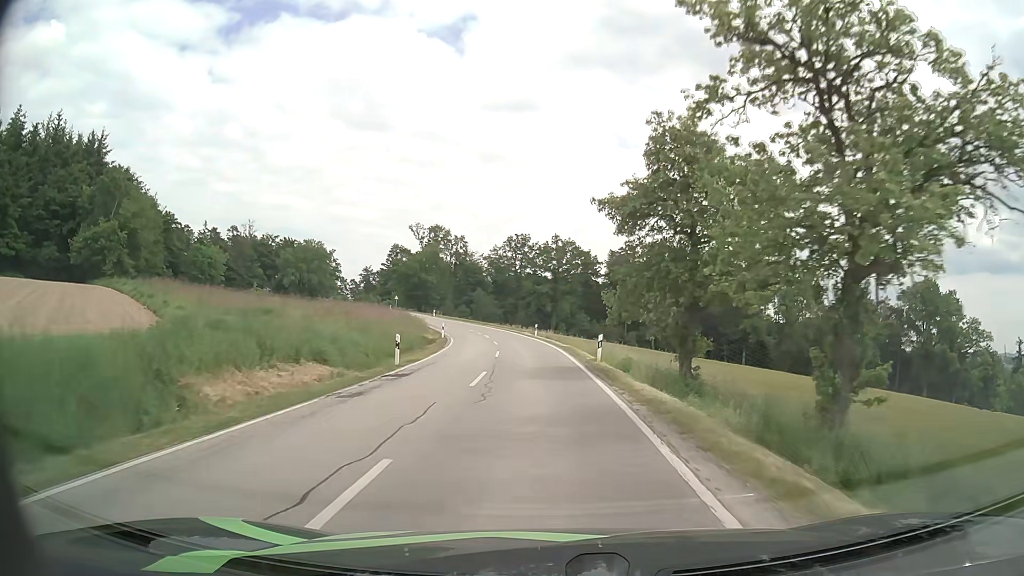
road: secondary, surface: asphalt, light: Day
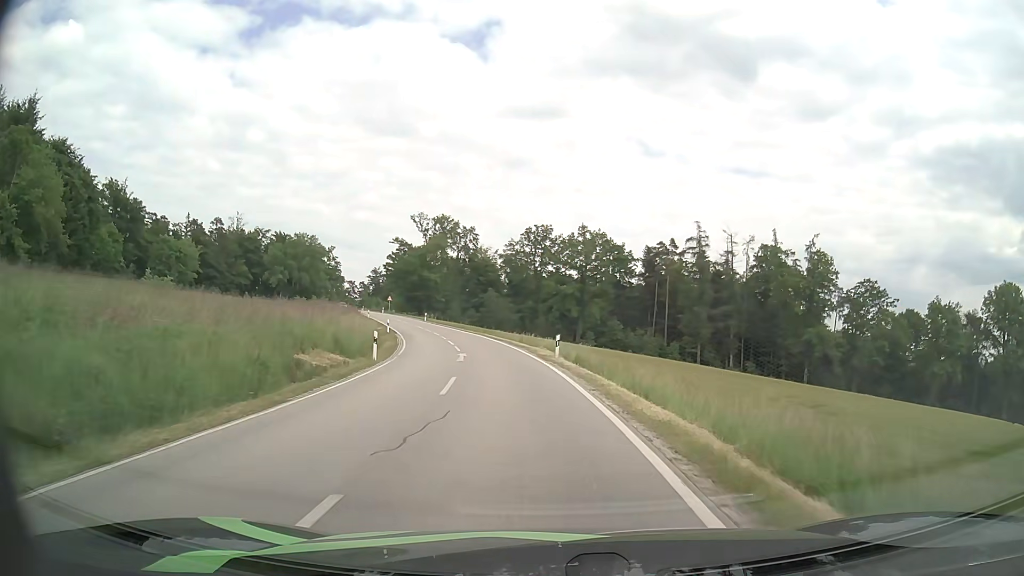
(-0.3, +25.0) m; -2°
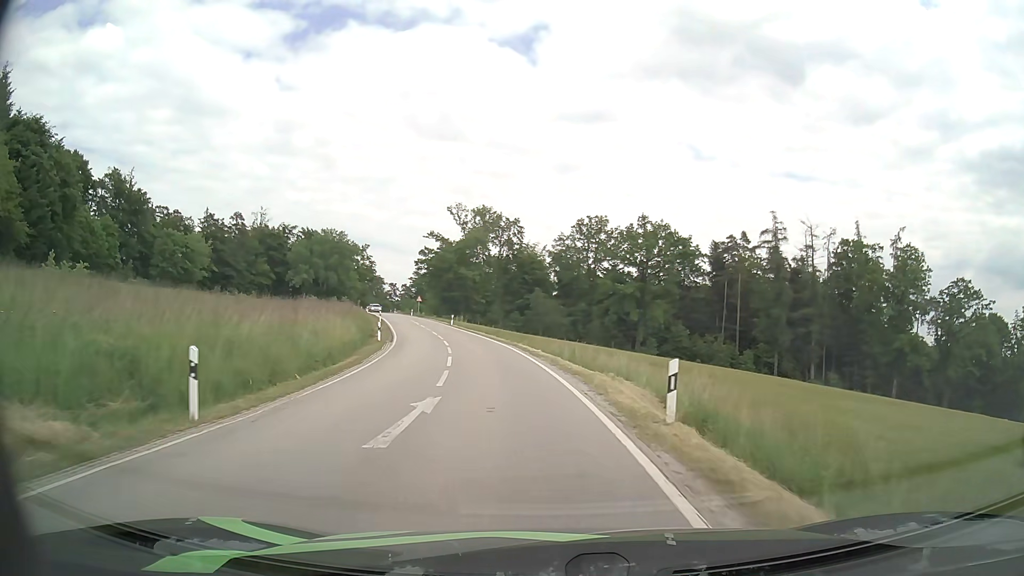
(-0.5, +16.7) m; -4°
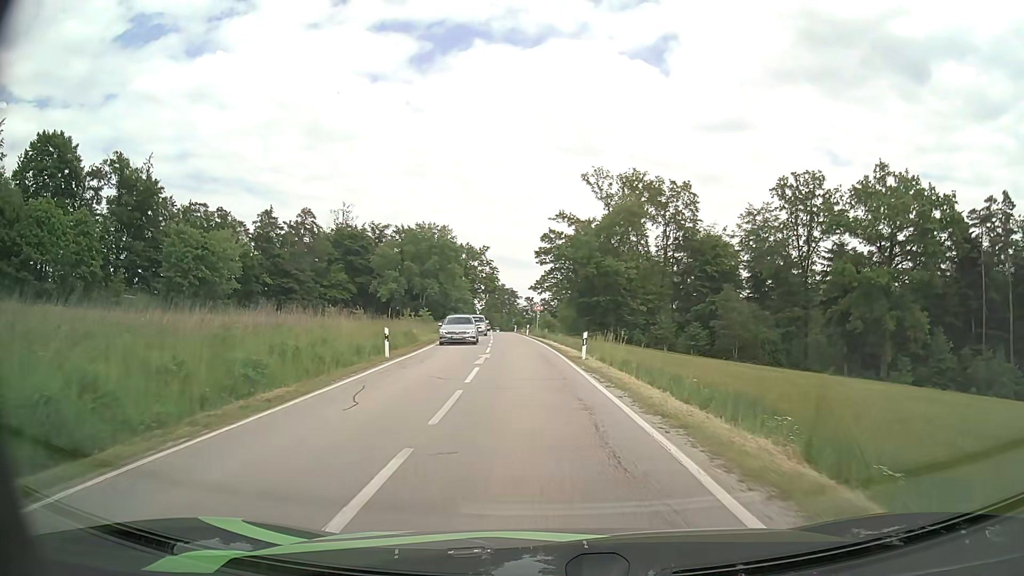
(-4.9, +40.9) m; -12°
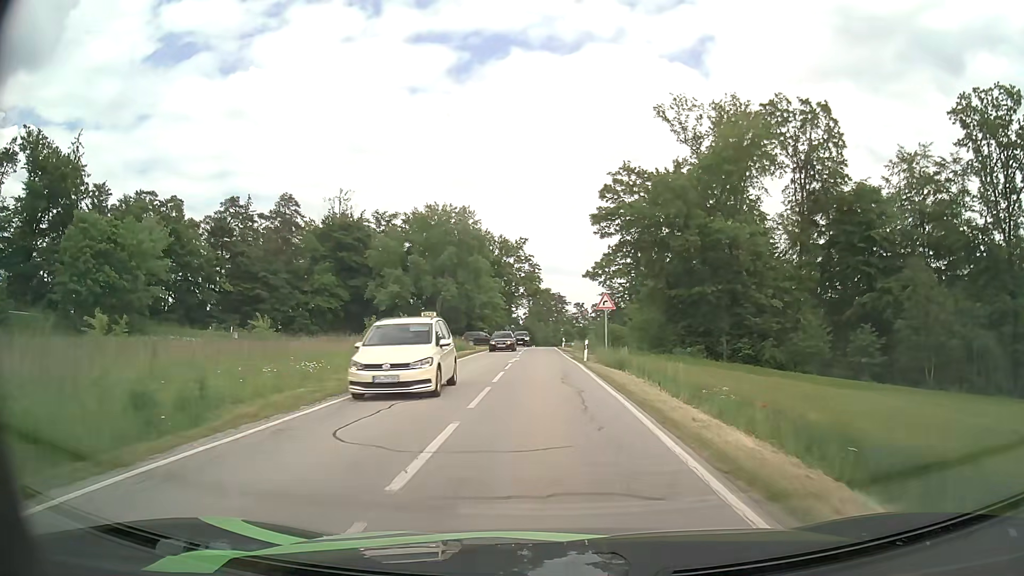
(-1.4, +30.9) m; -4°
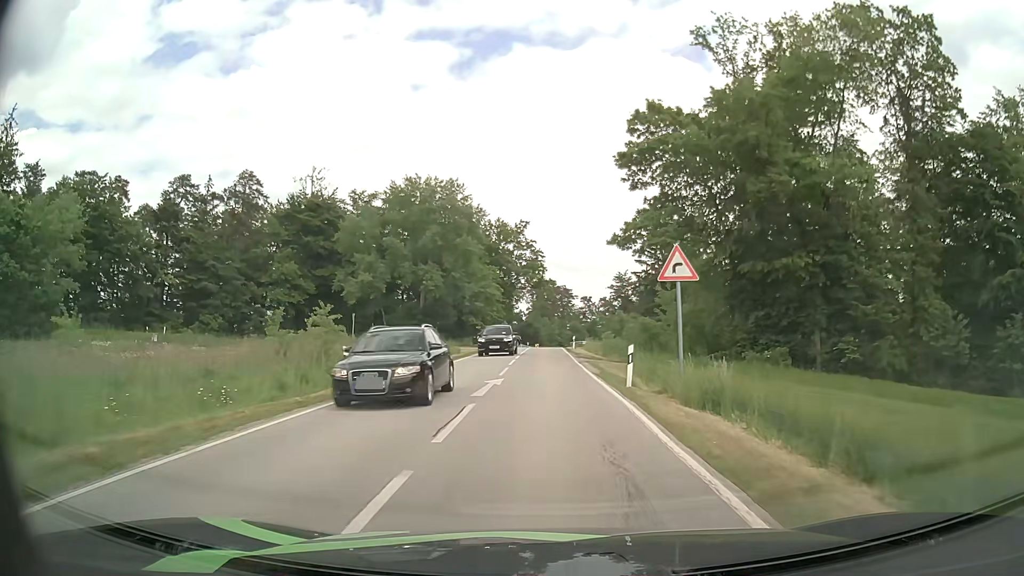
(-0.1, +15.4) m; 0°
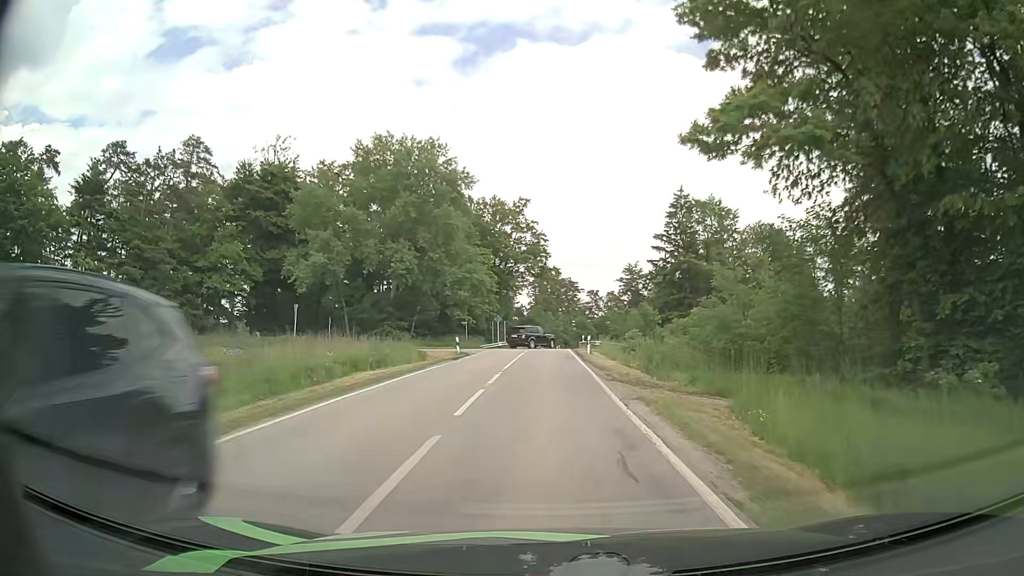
(-0.1, +15.5) m; -1°
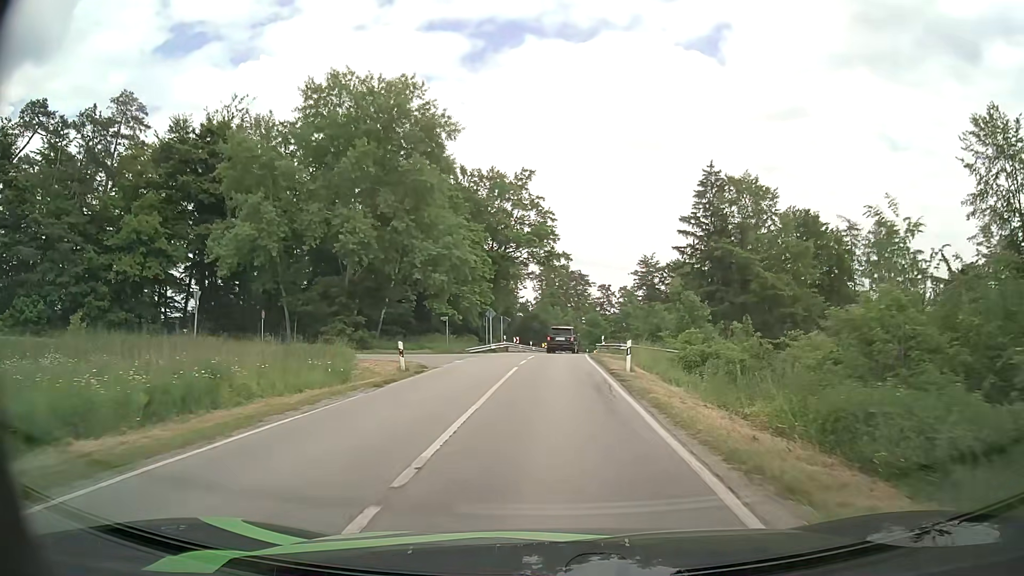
(0.0, +15.2) m; -1°
(0, +10) (0, +20) (0, +30) (+1, +40) (+1, +50) (+2, +60) (+4, +70) (+5, +80) (+8, +89) (+11, +99) m
